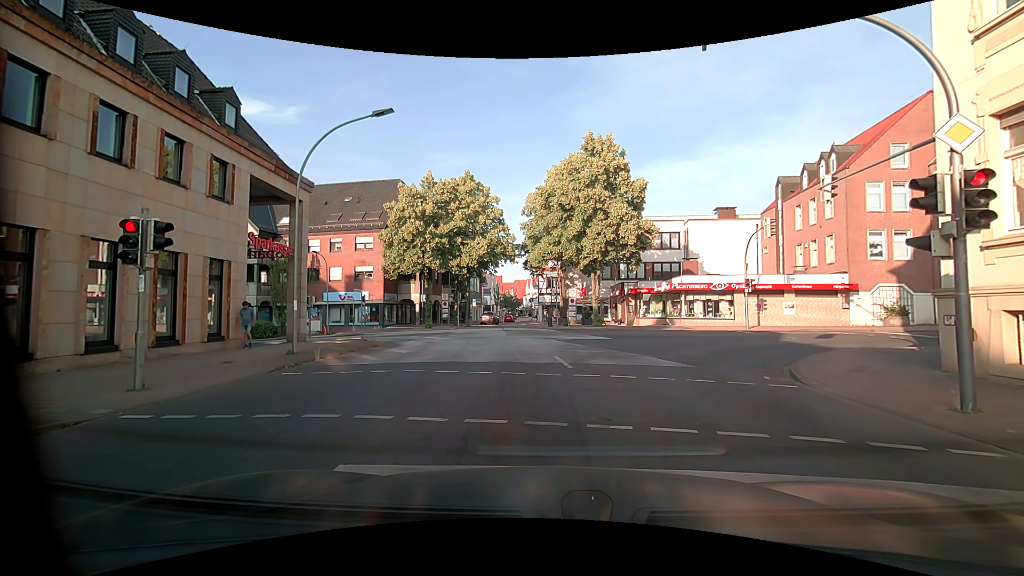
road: tertiary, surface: asphalt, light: Day
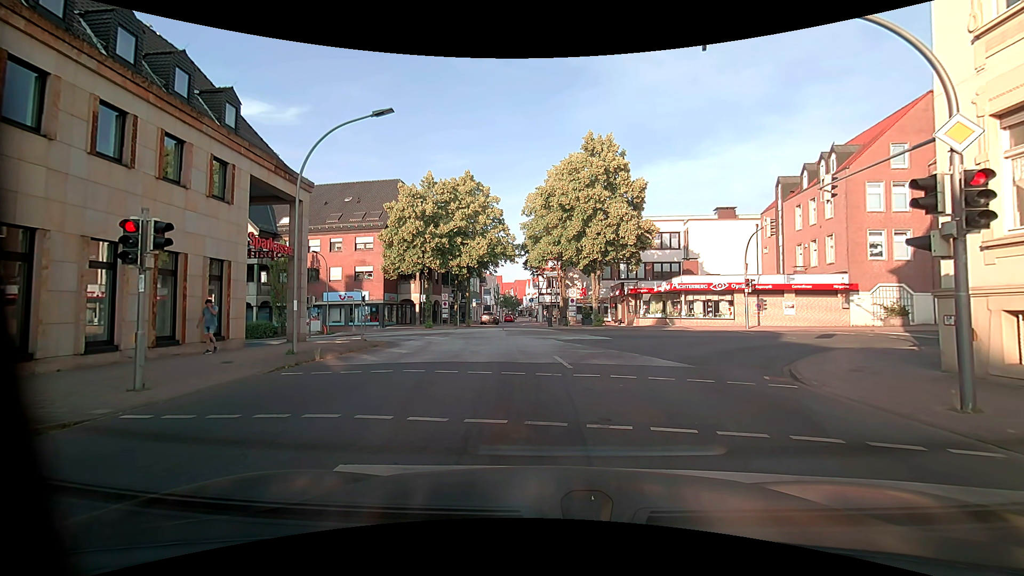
(0.0, 0.0) m; 0°
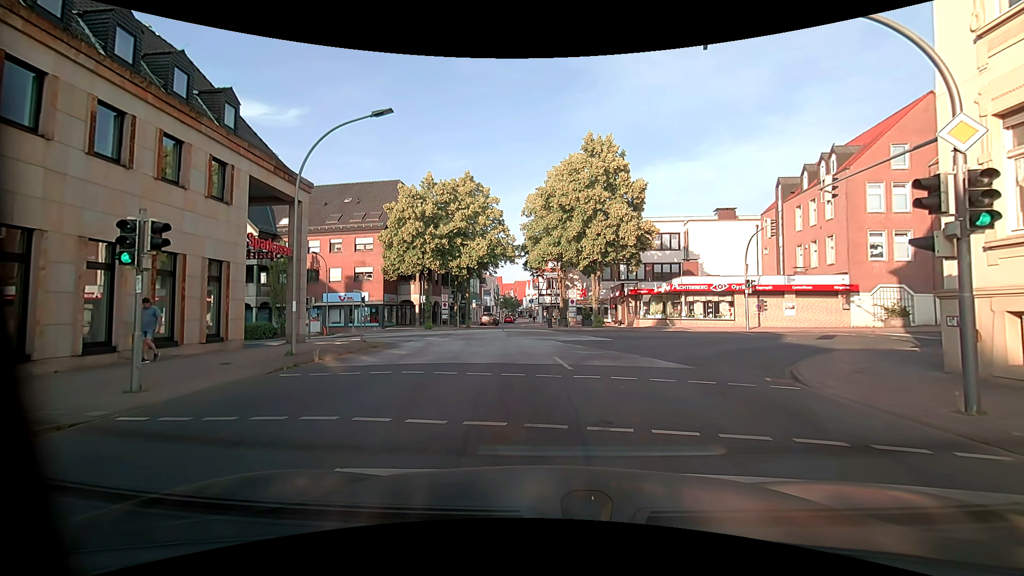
(0.0, +0.1) m; 0°
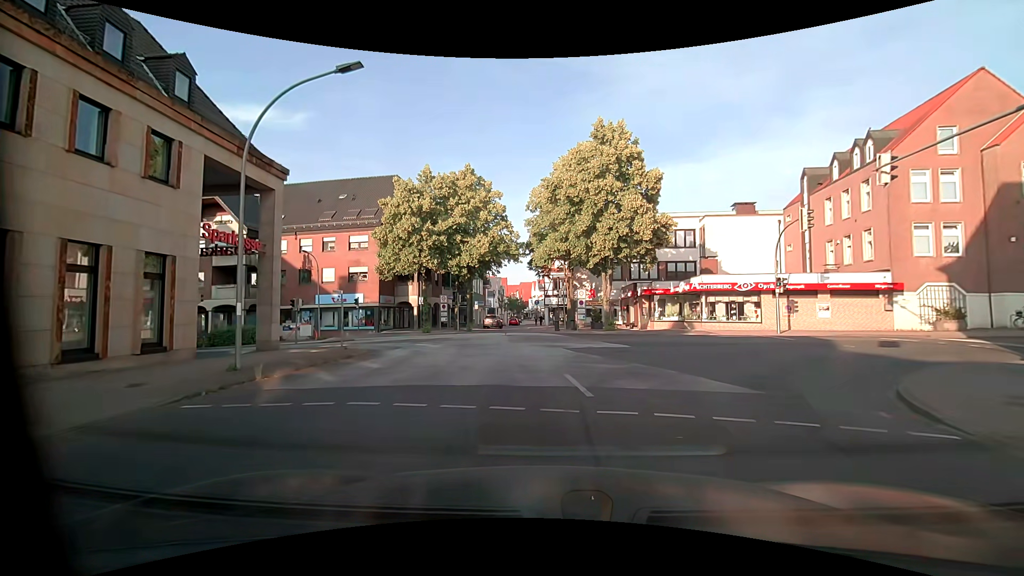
(0.0, +3.5) m; -1°
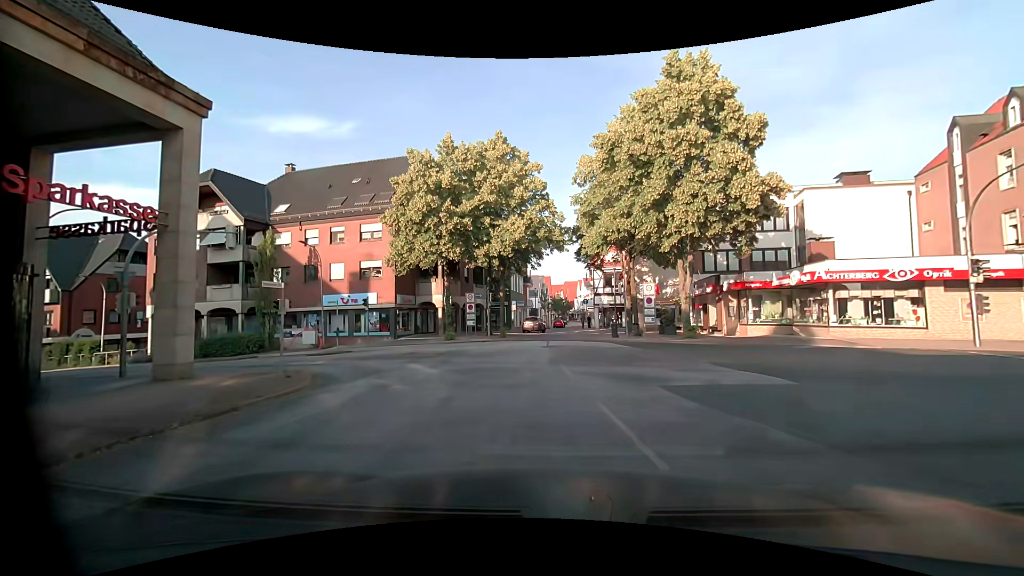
(-0.2, +9.0) m; -4°
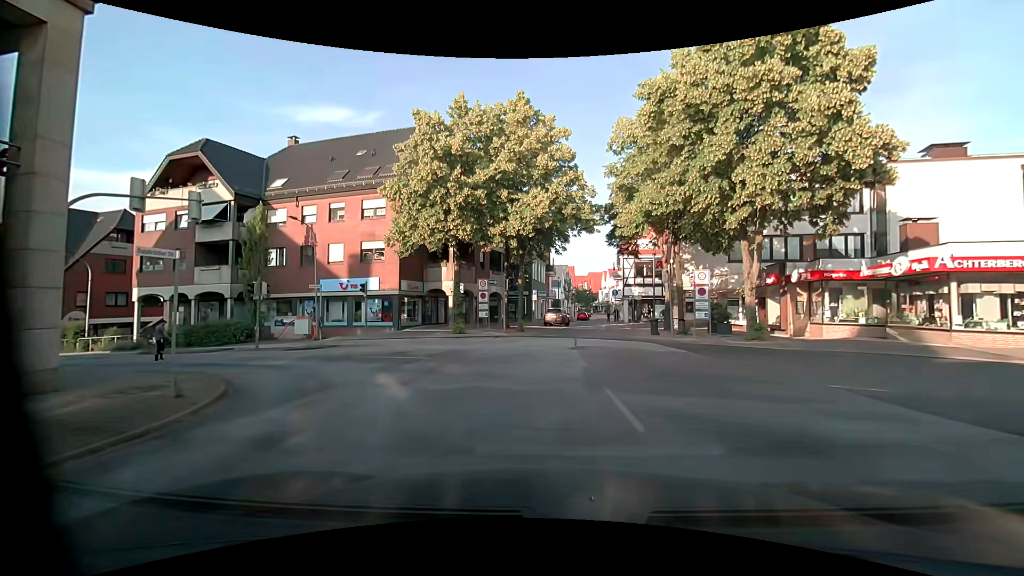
(0.0, +5.0) m; -2°
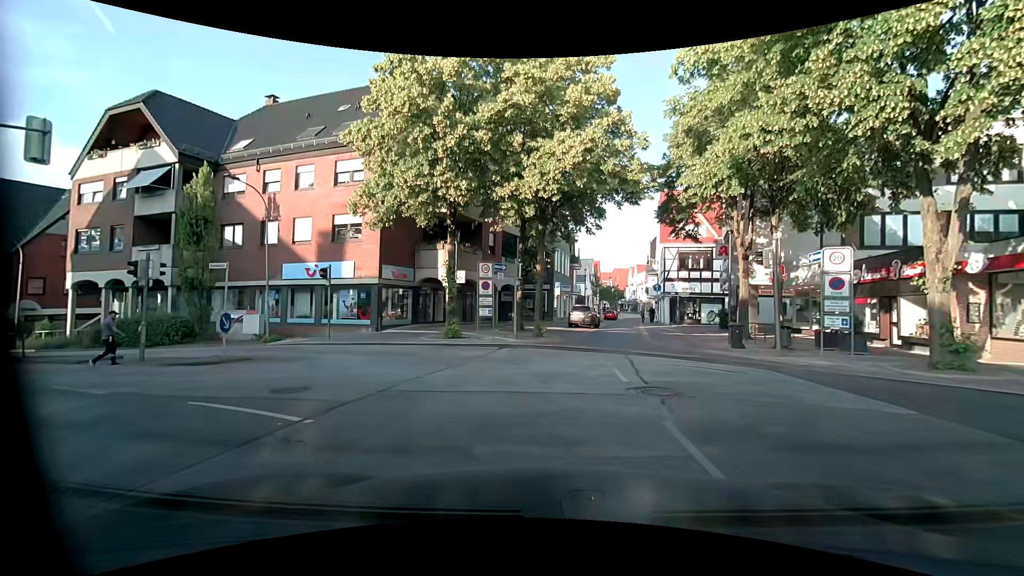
(-0.2, +8.3) m; -4°
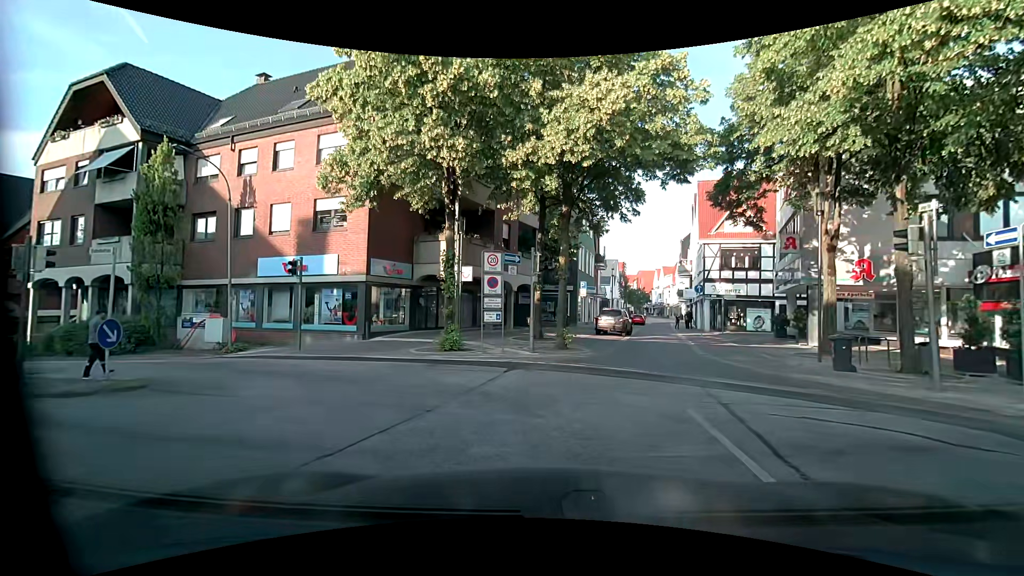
(0.0, +4.9) m; -1°
(-2, +10) (-10, +15) (-20, +19) (-29, +23) (-38, +26) (-48, +29) (-58, +31) (-68, +33) (-78, +34) (-88, +33) m
